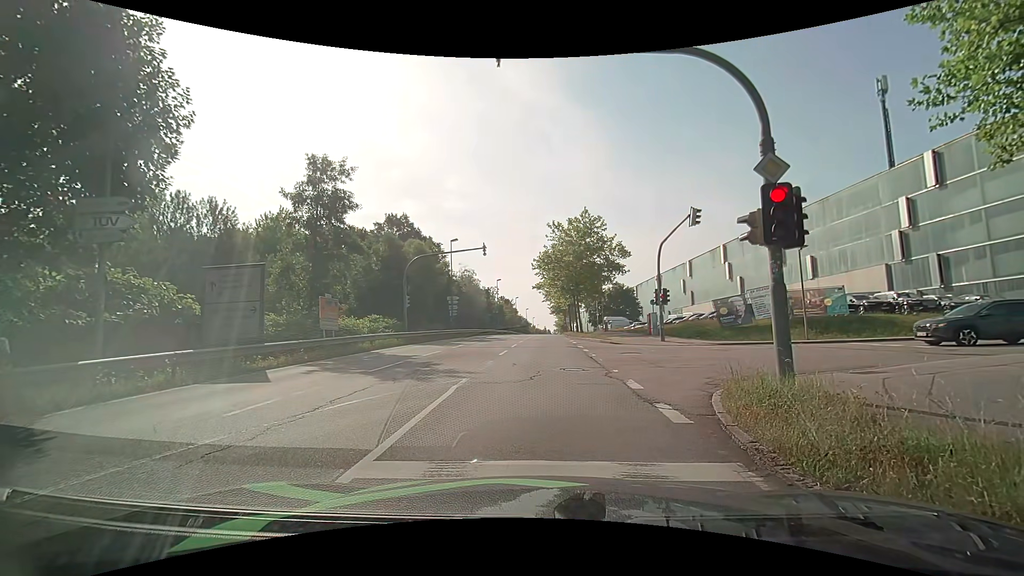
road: secondary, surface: asphalt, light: Day
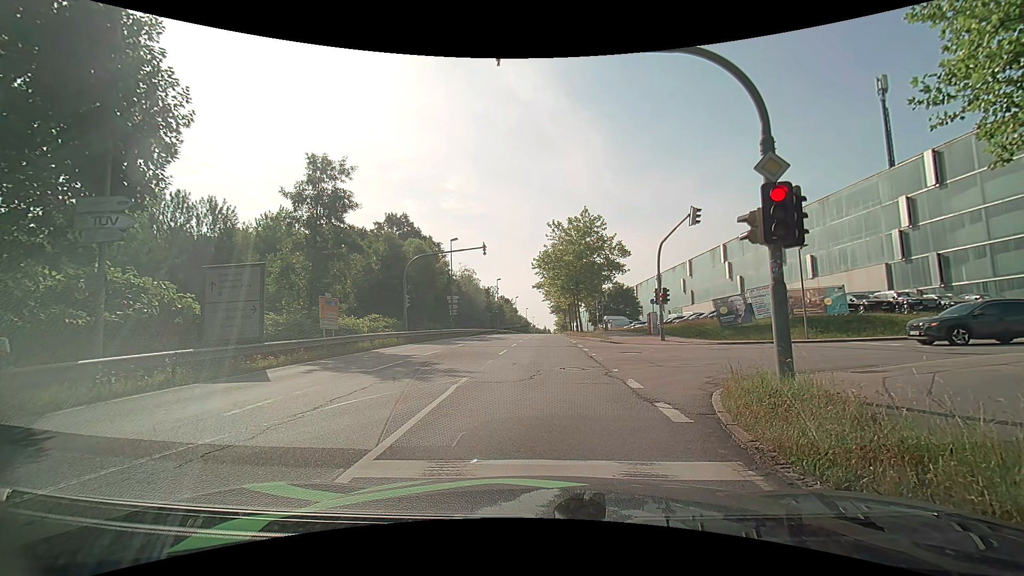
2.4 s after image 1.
(0.0, +0.1) m; 0°
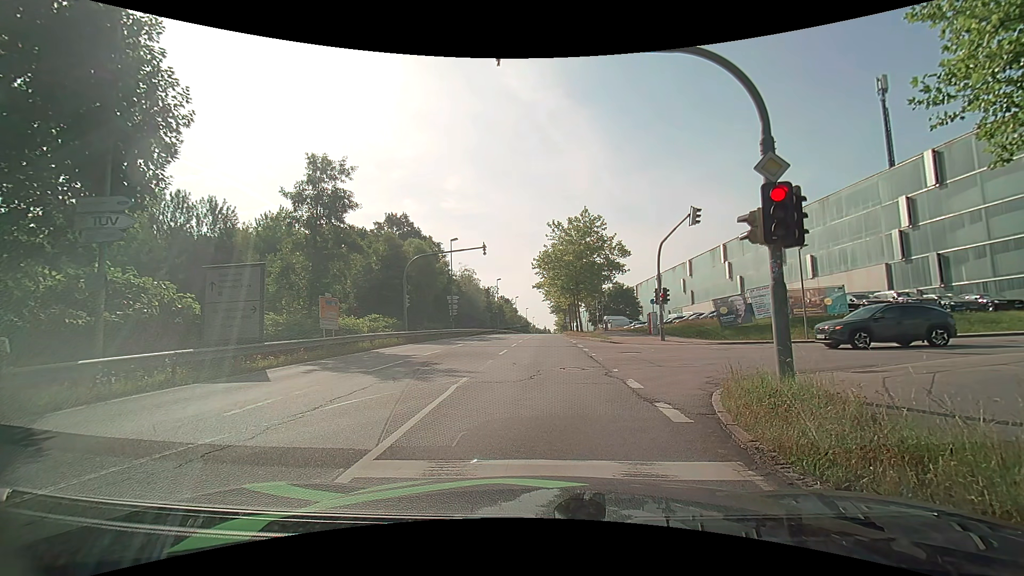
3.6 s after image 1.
(0.0, 0.0) m; 0°
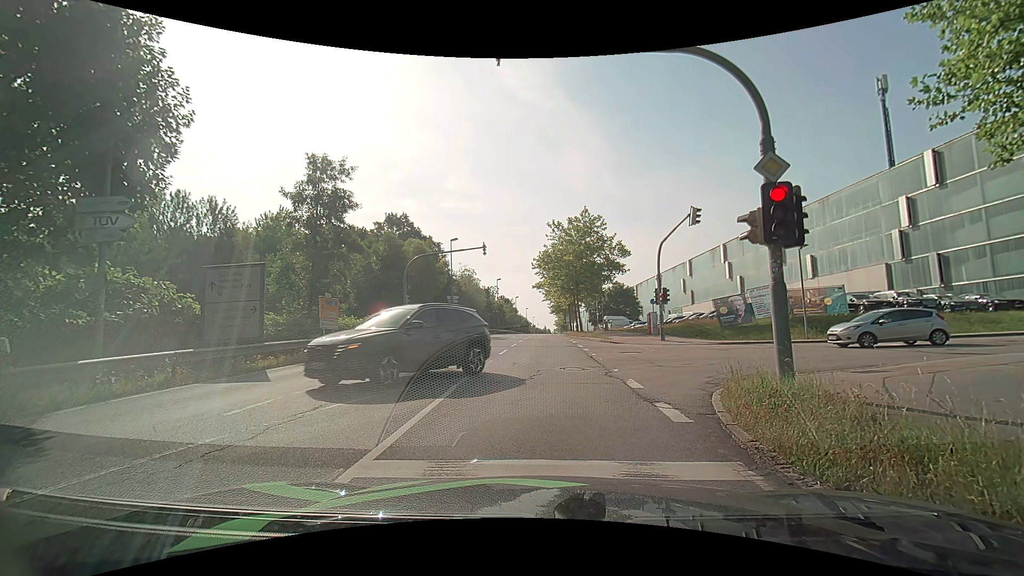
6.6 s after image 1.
(0.0, 0.0) m; 0°
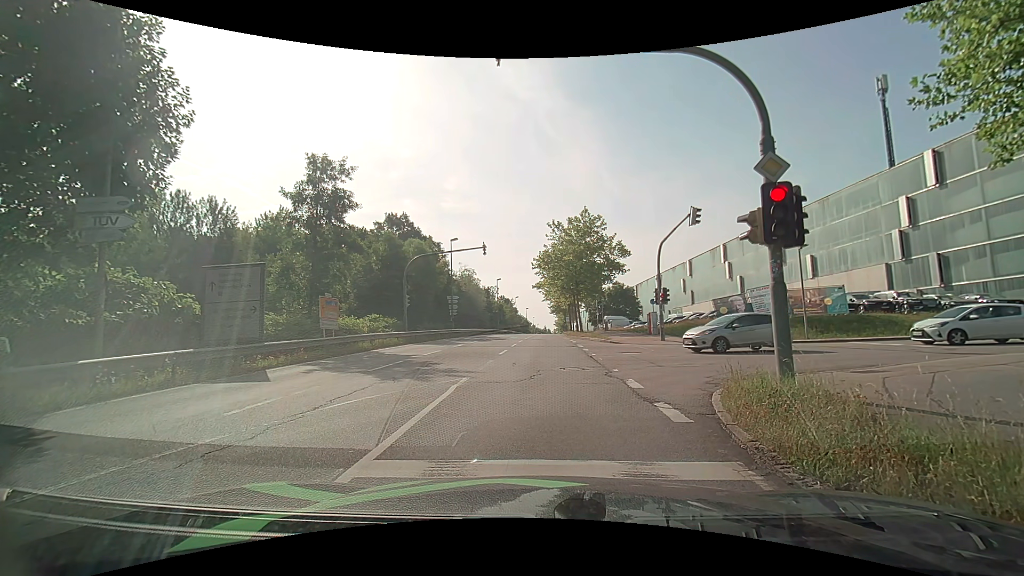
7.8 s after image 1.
(0.0, 0.0) m; 0°
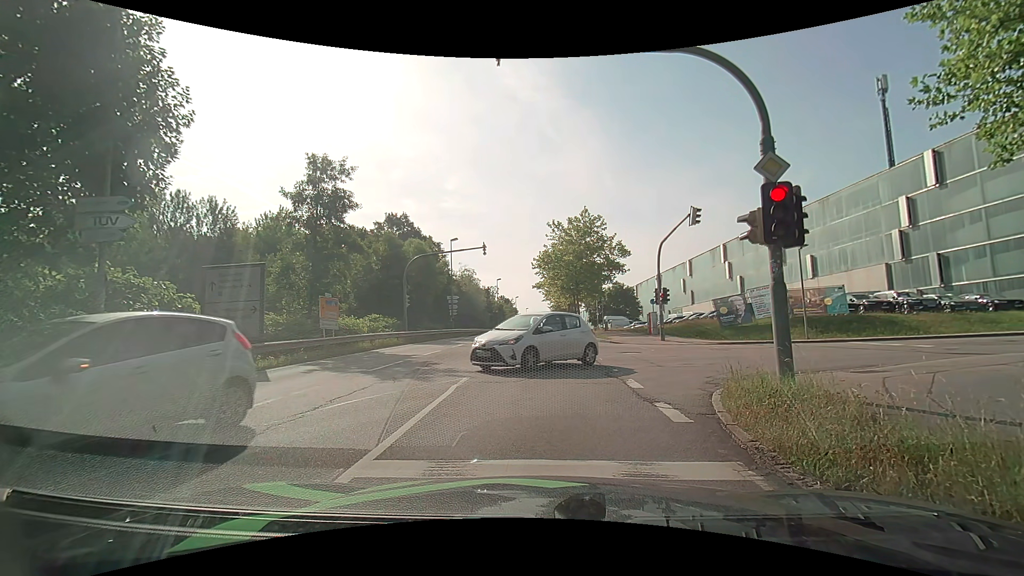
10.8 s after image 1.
(0.0, 0.0) m; 0°
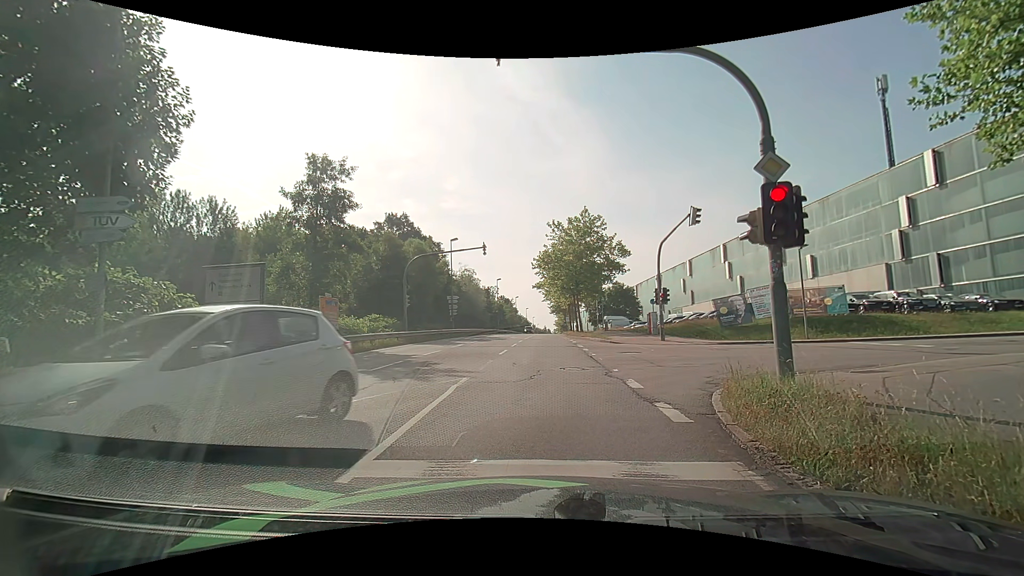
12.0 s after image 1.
(0.0, 0.0) m; 0°
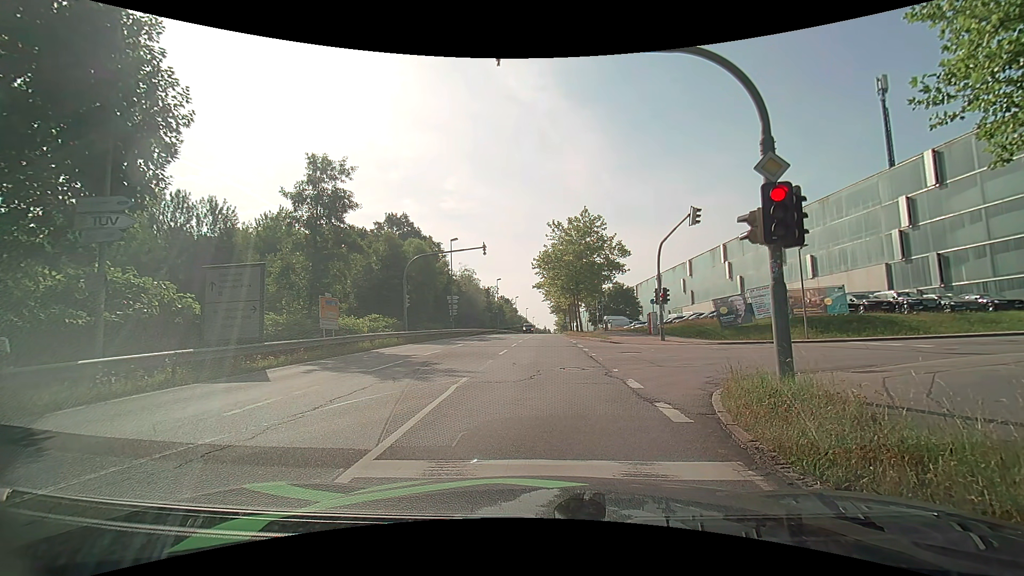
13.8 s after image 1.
(0.0, 0.0) m; 0°
